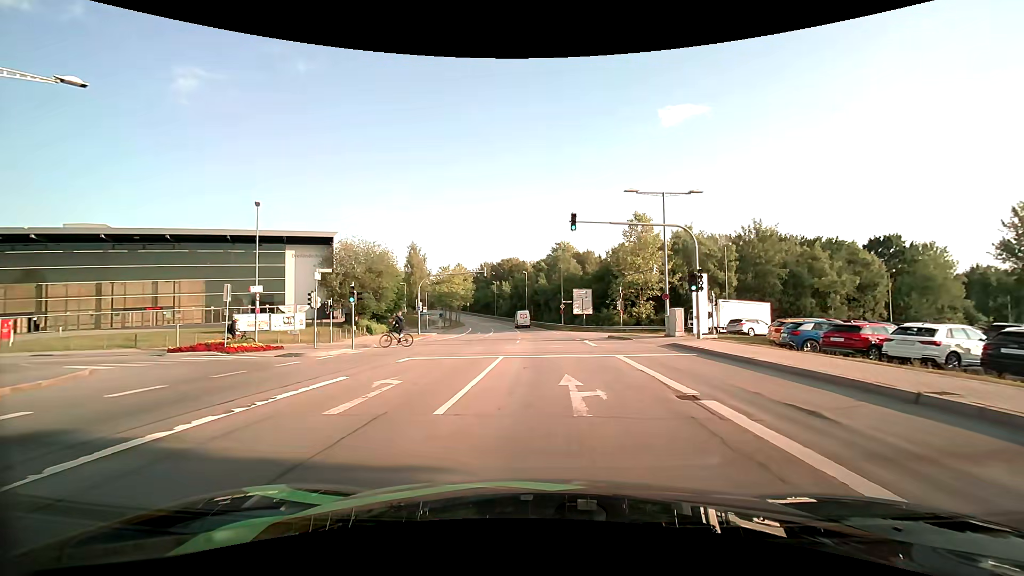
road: secondary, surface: asphalt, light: Day
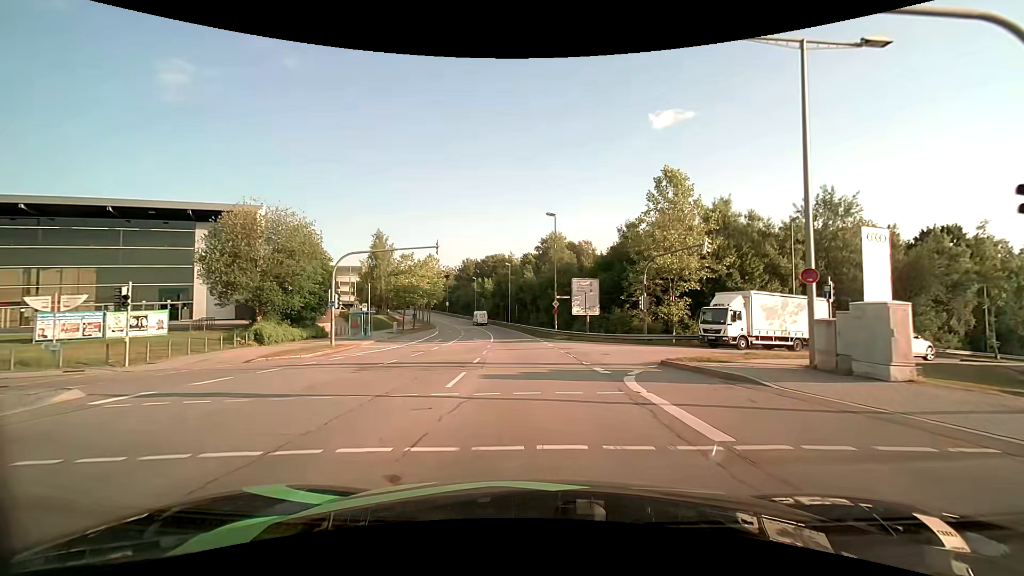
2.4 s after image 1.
(+0.5, +18.1) m; +2°
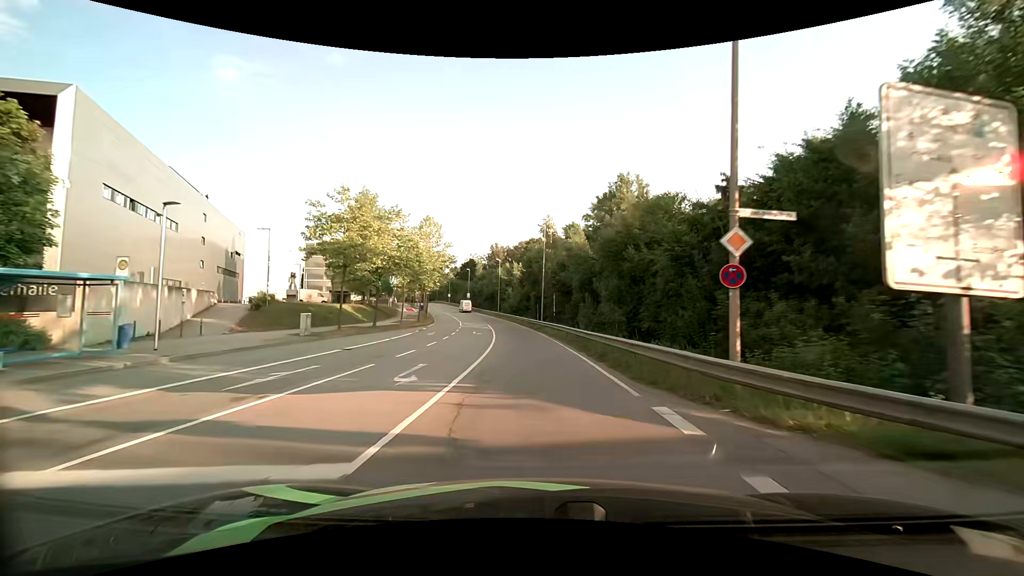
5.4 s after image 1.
(-1.3, +31.7) m; -4°
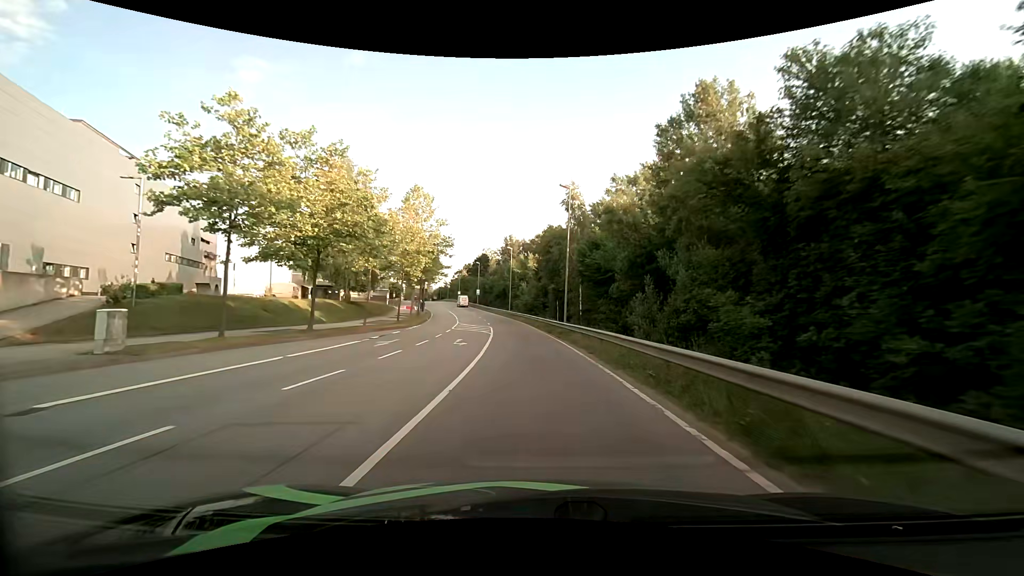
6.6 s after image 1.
(-0.2, +14.9) m; -2°
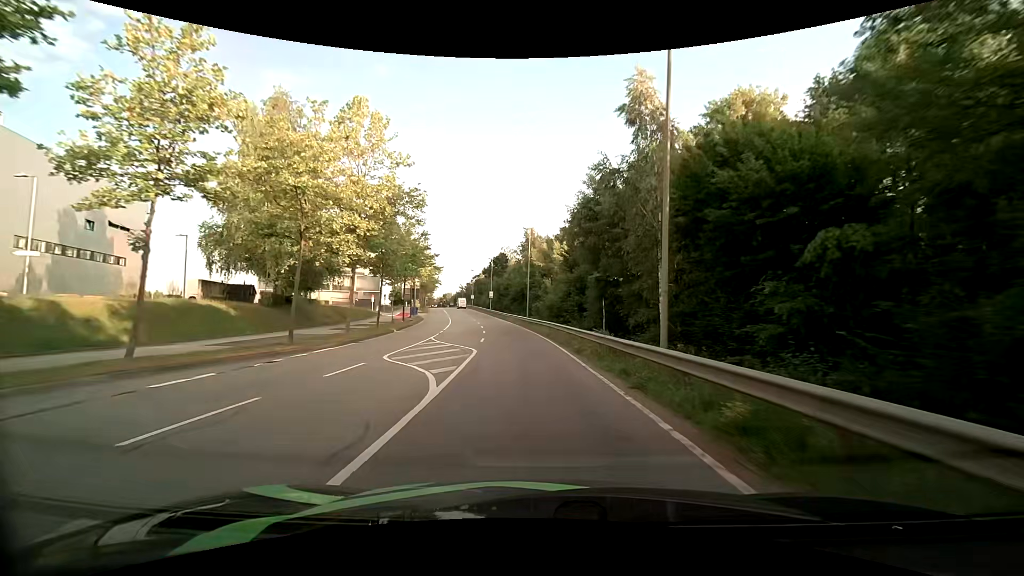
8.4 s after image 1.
(-0.4, +21.9) m; -2°
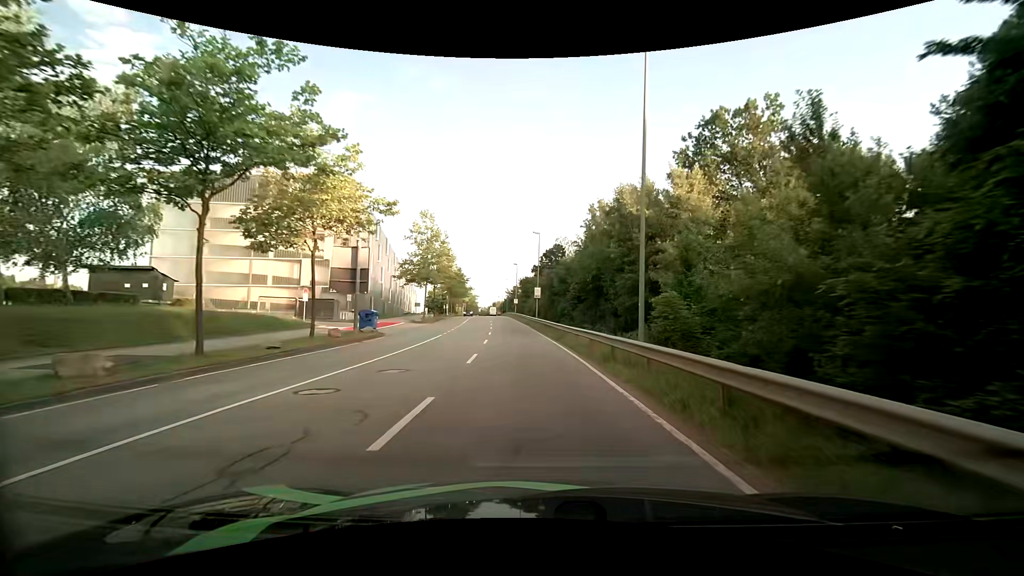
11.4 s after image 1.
(-2.6, +37.4) m; -7°
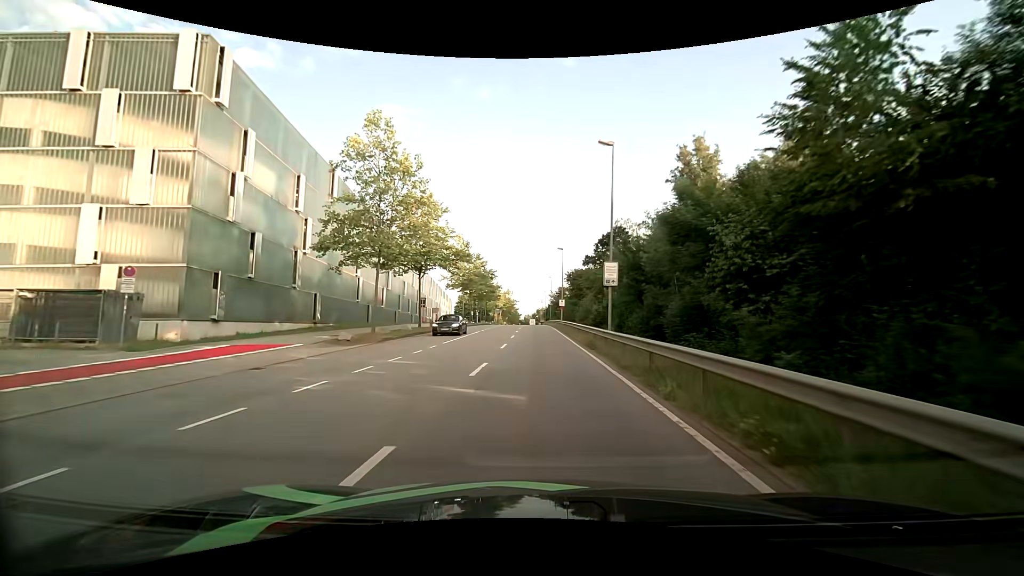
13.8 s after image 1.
(-1.1, +30.3) m; -5°
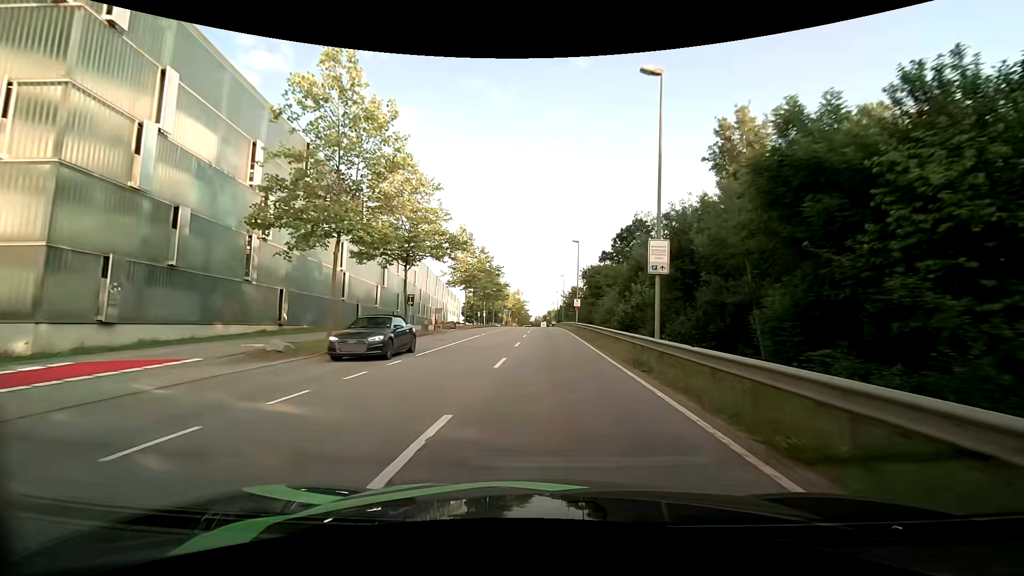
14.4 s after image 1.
(-0.1, +7.5) m; -1°
(0, +10) (0, +20) (-1, +30) (-1, +40) (-2, +50) (-2, +60) (-2, +70) (-3, +80) (-3, +90) (-3, +100) m
